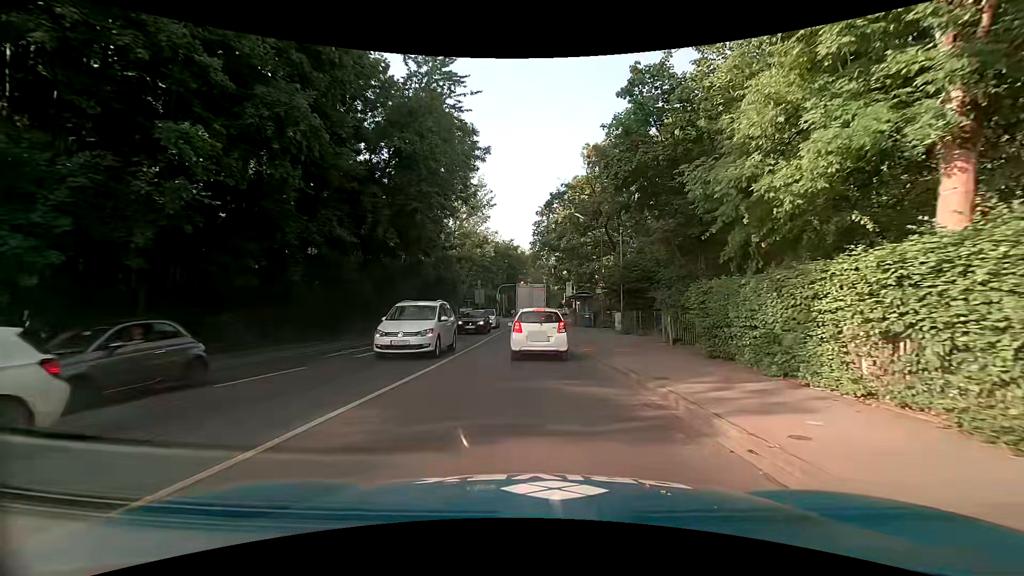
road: secondary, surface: asphalt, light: Day
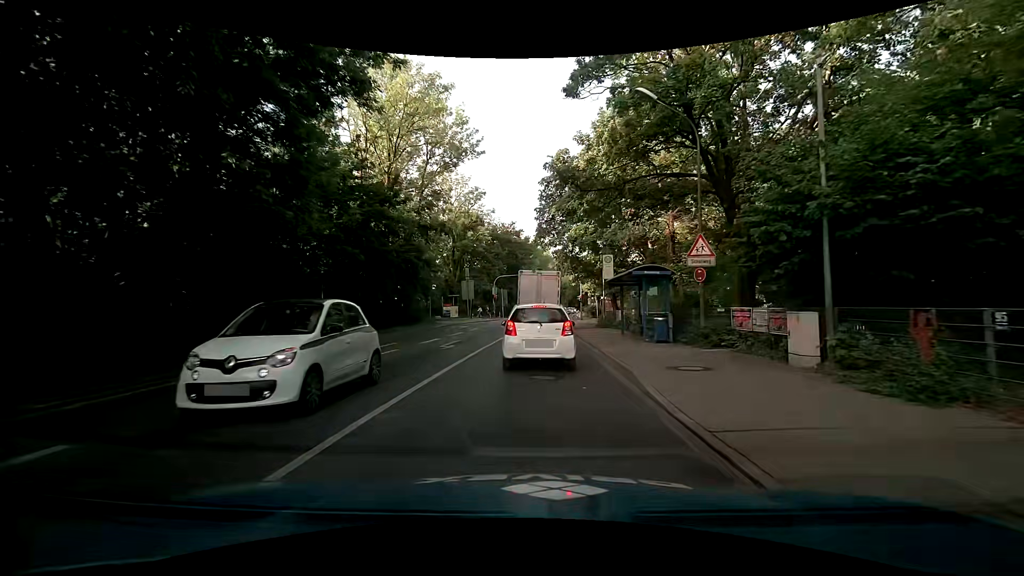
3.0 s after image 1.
(-0.1, +19.7) m; -2°
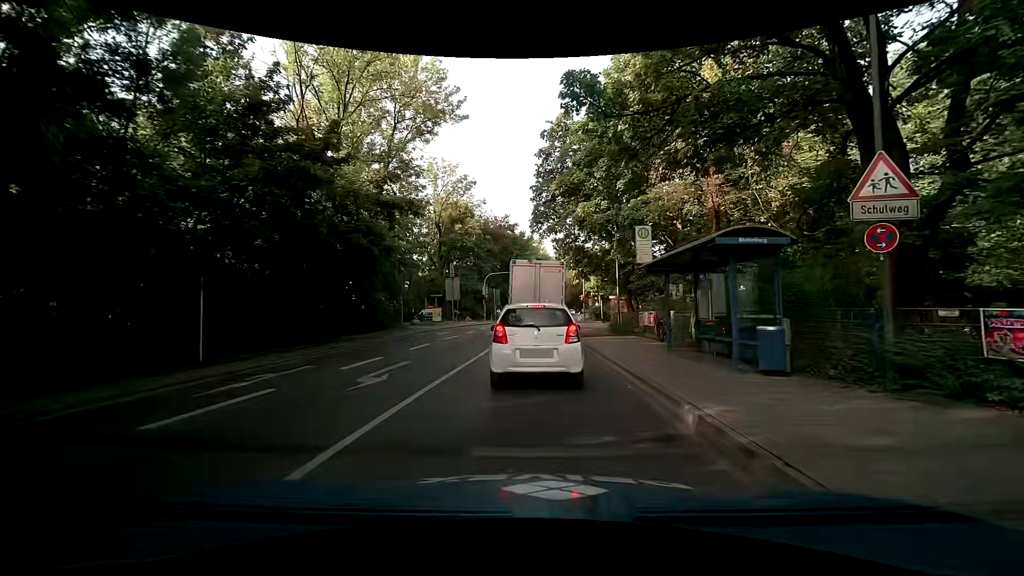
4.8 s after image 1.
(+0.2, +7.9) m; +2°
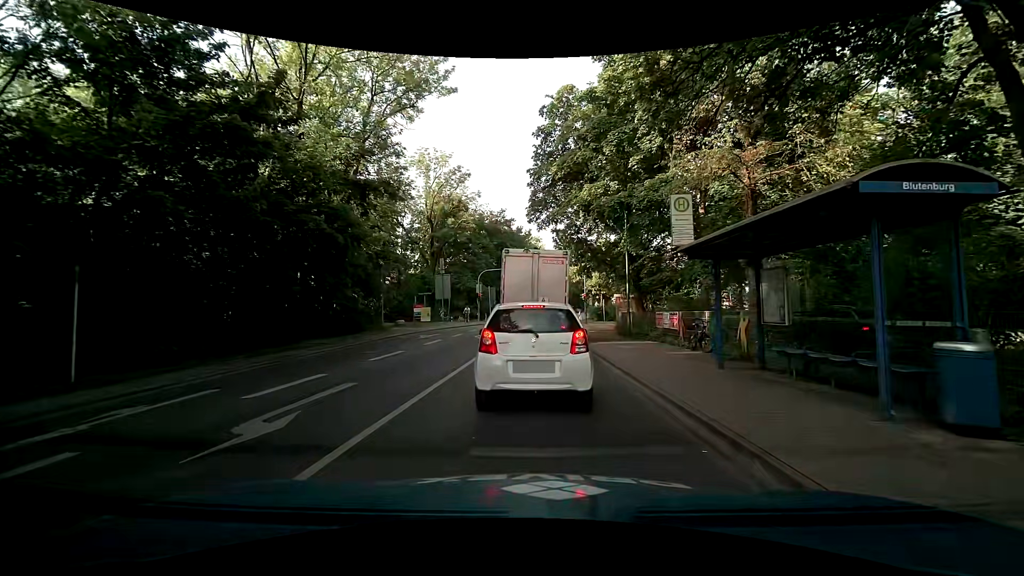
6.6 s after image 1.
(-0.1, +3.9) m; +1°
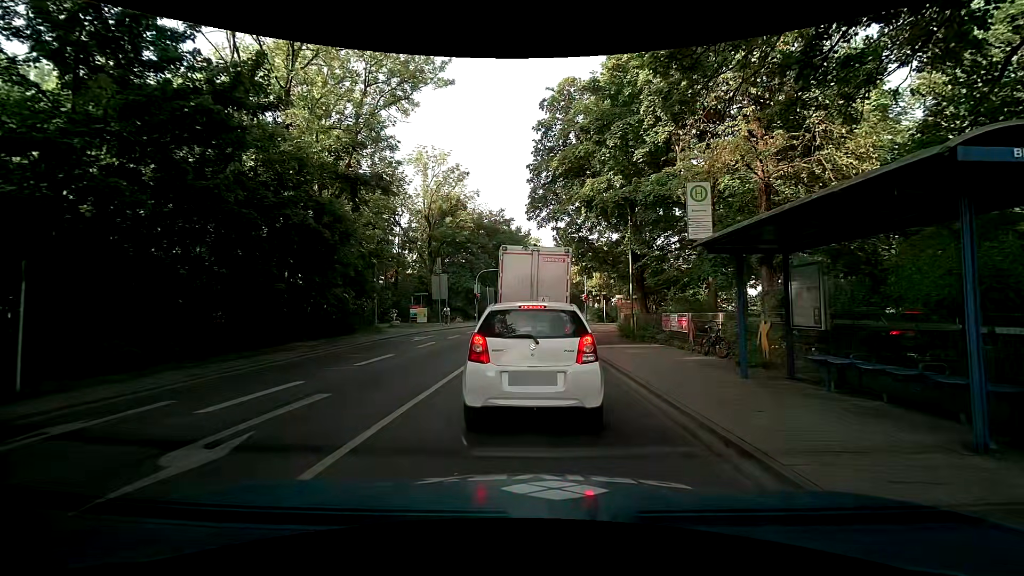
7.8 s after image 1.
(0.0, +1.1) m; 0°
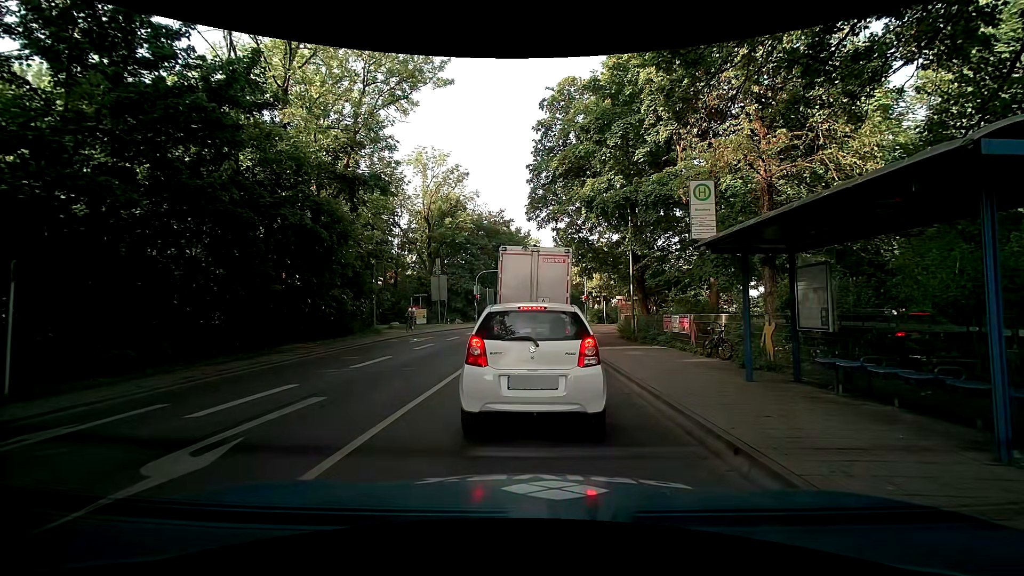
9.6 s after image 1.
(0.0, +0.3) m; 0°
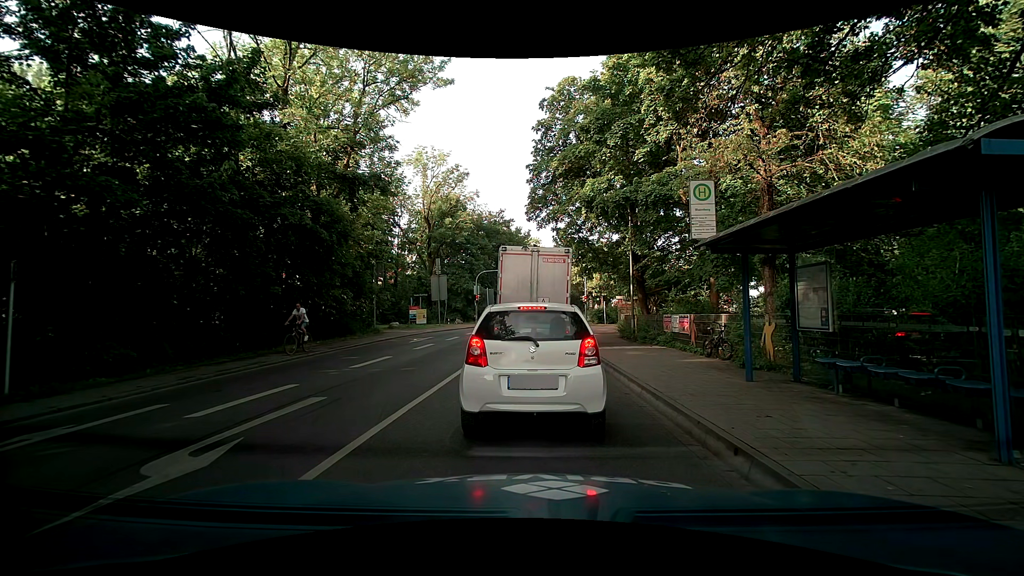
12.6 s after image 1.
(0.0, 0.0) m; 0°
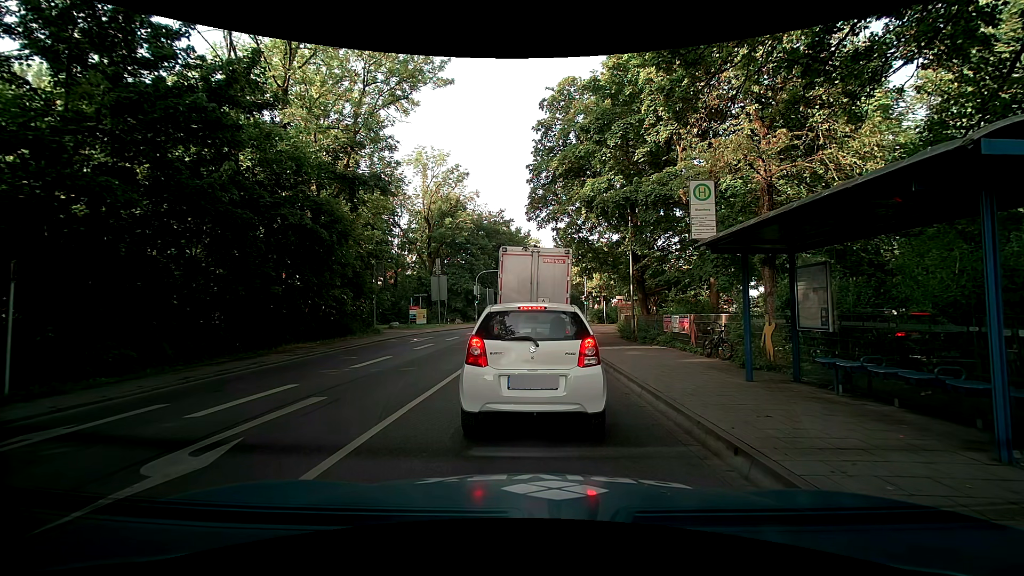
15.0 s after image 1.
(0.0, 0.0) m; 0°
